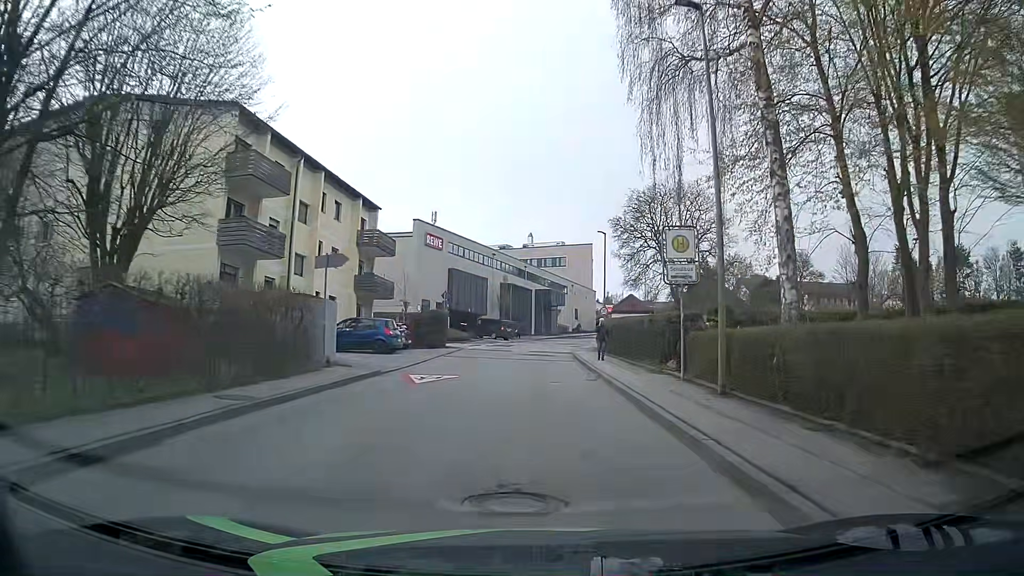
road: unclassified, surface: asphalt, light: Day
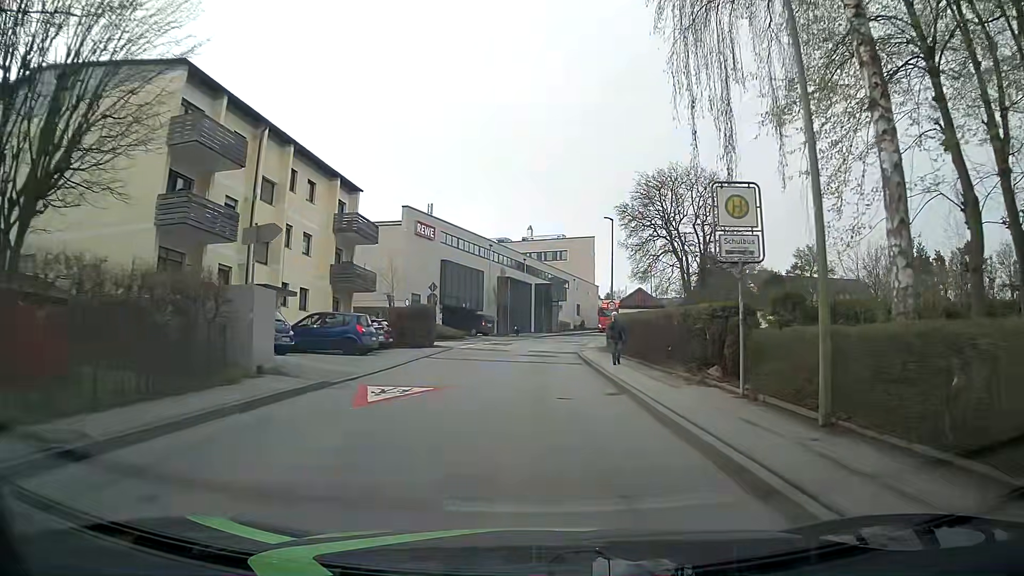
(+0.1, +4.8) m; +1°
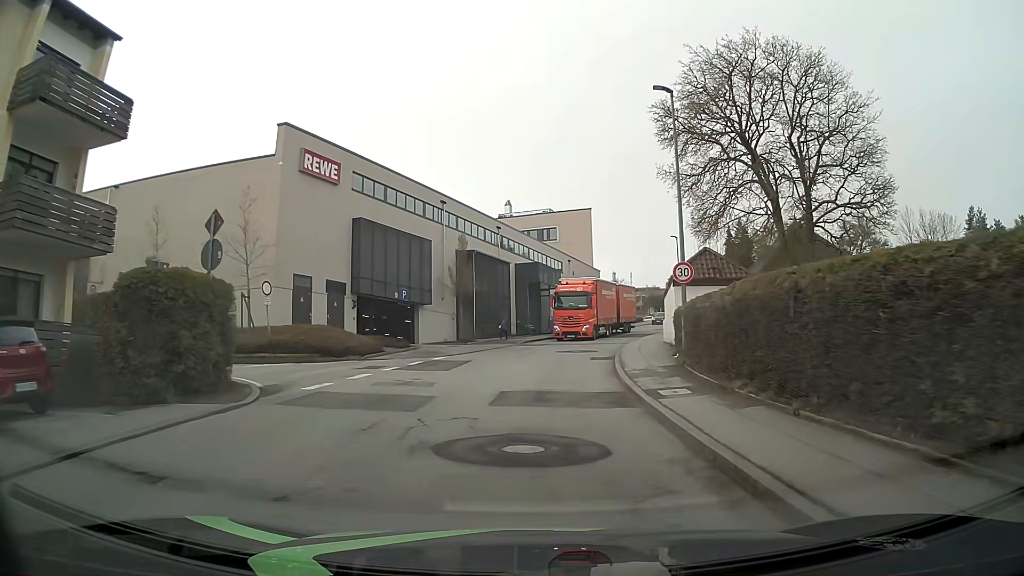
(+0.2, +24.2) m; +1°
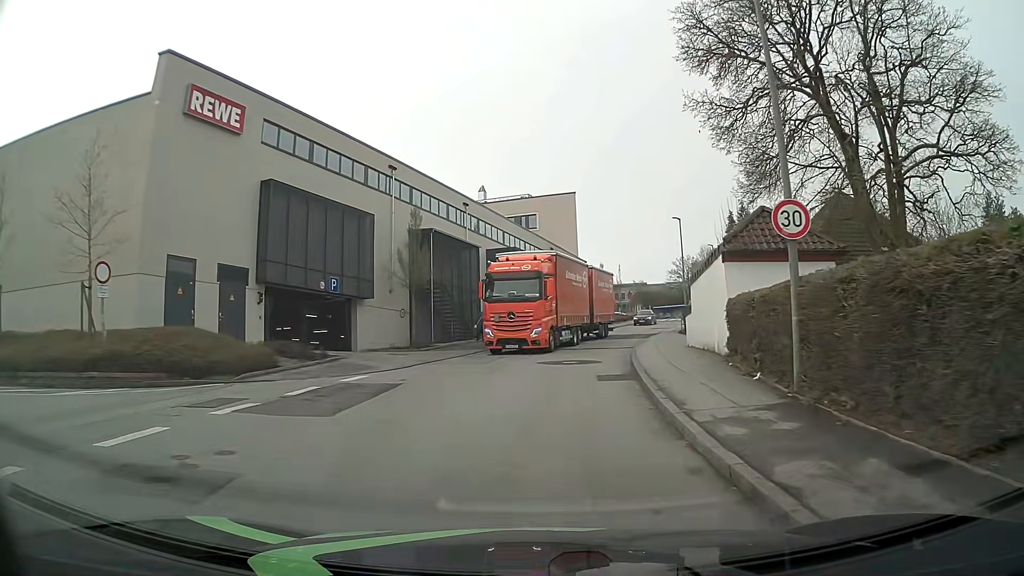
(+0.1, +9.7) m; +1°
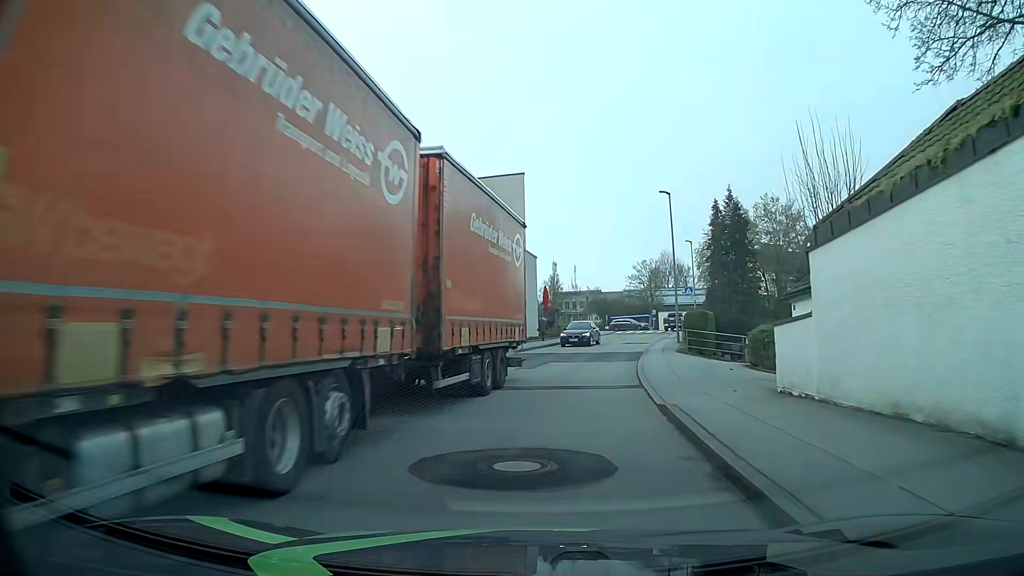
(+0.7, +14.3) m; +5°
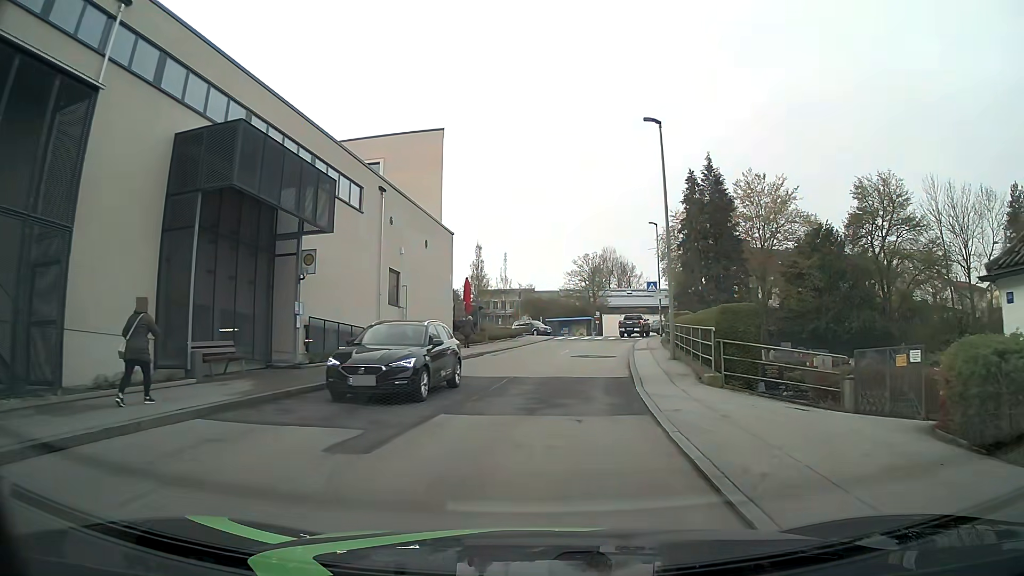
(+0.7, +14.2) m; +6°
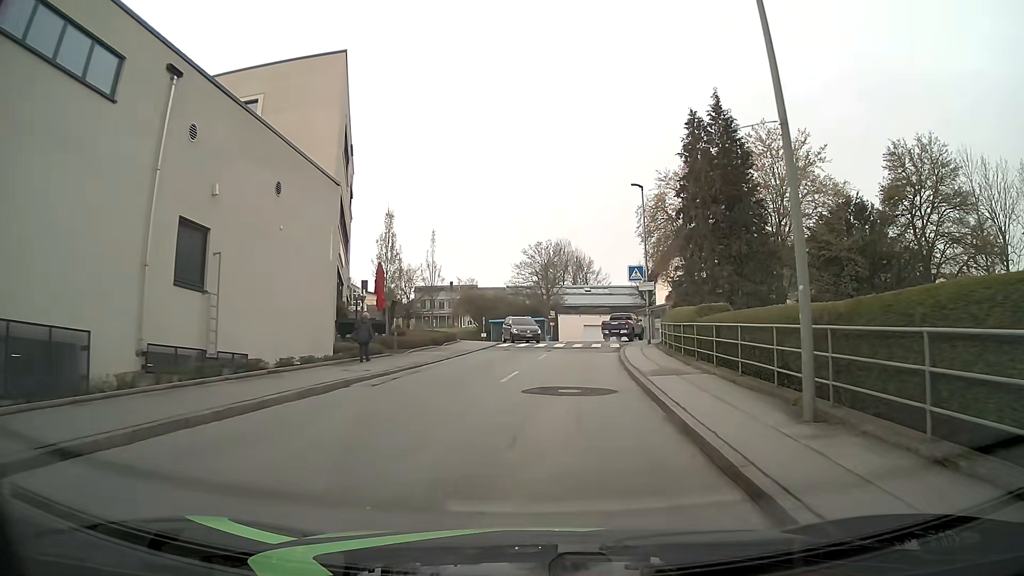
(+0.7, +14.3) m; +5°
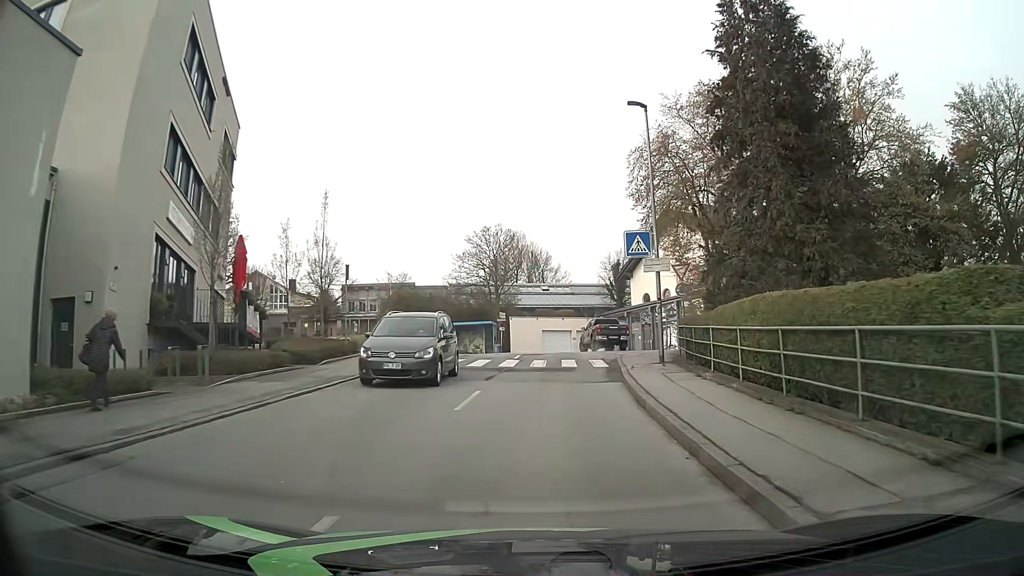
(+0.4, +13.9) m; +4°
